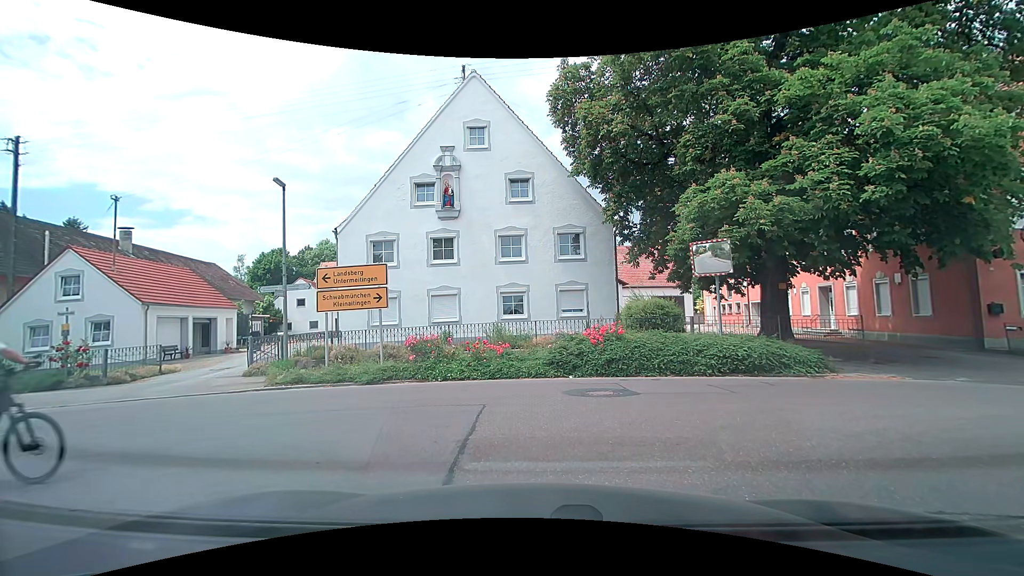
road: tertiary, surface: asphalt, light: Day
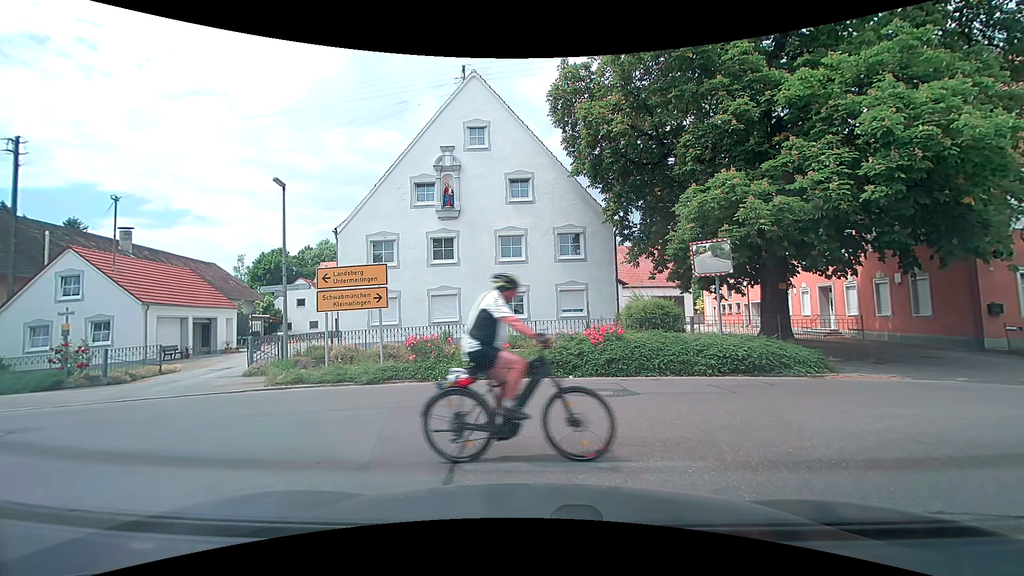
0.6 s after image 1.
(0.0, 0.0) m; 0°
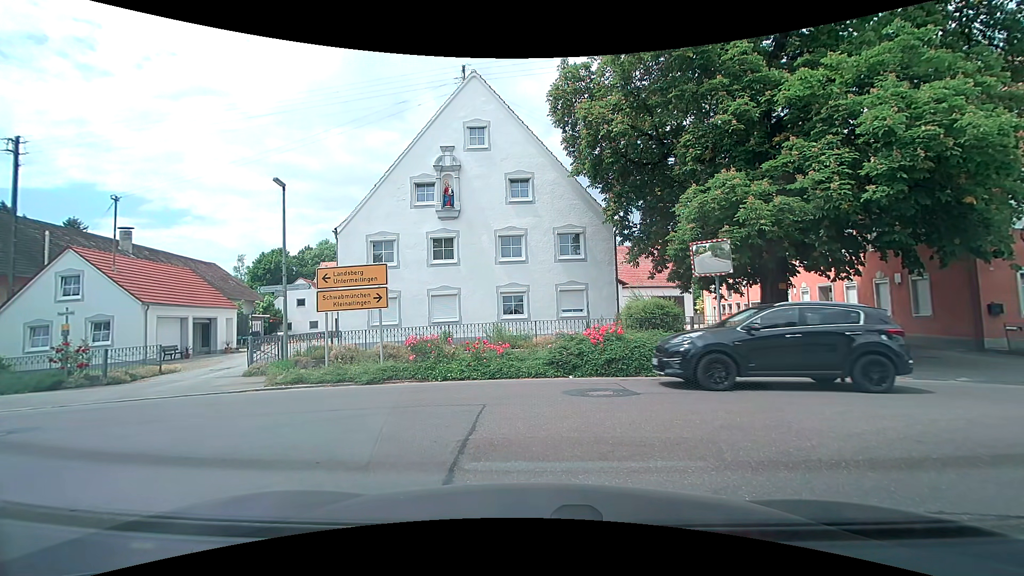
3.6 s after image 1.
(0.0, 0.0) m; 0°
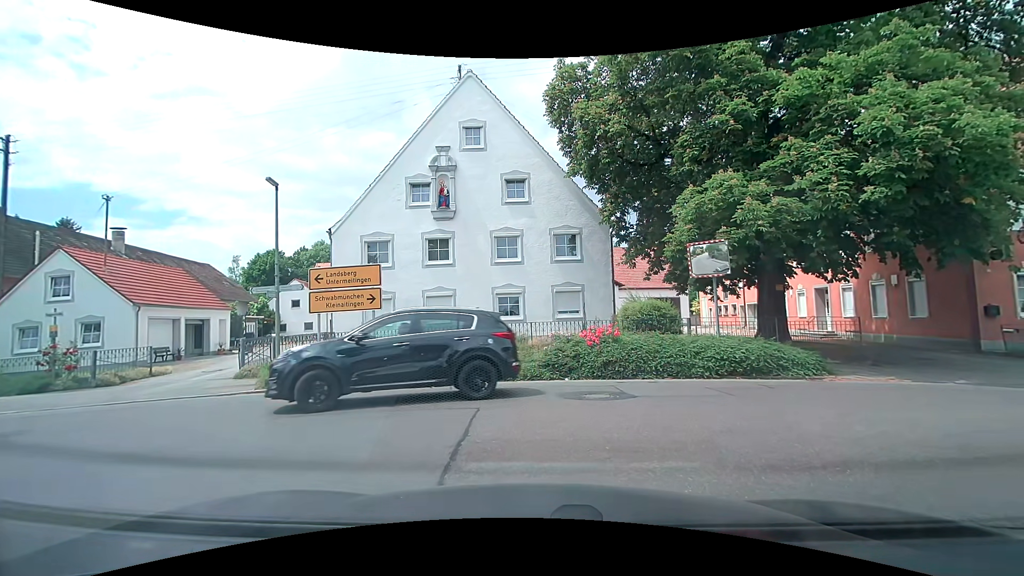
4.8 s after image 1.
(0.0, +0.1) m; 0°
